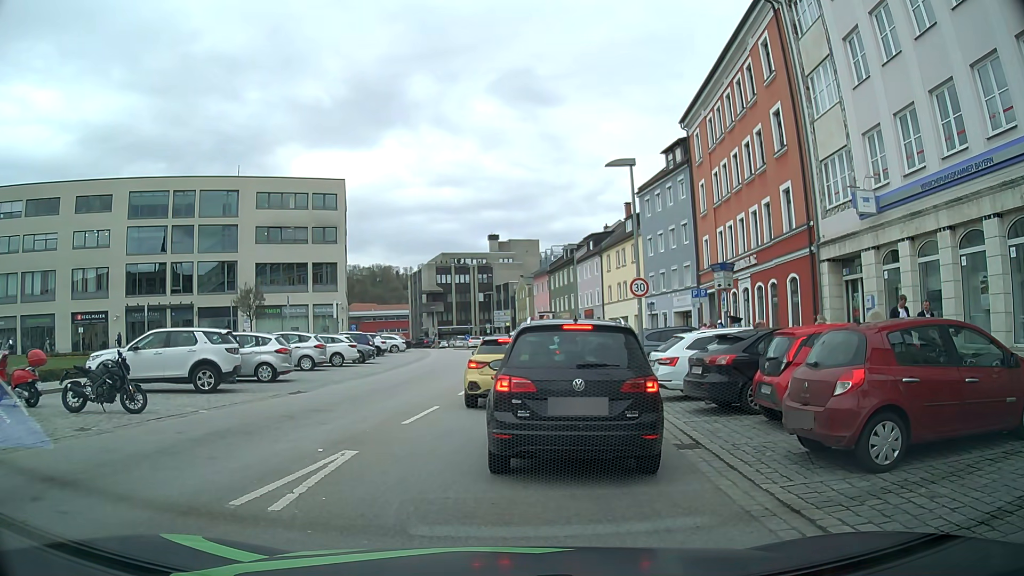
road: tertiary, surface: asphalt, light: Day
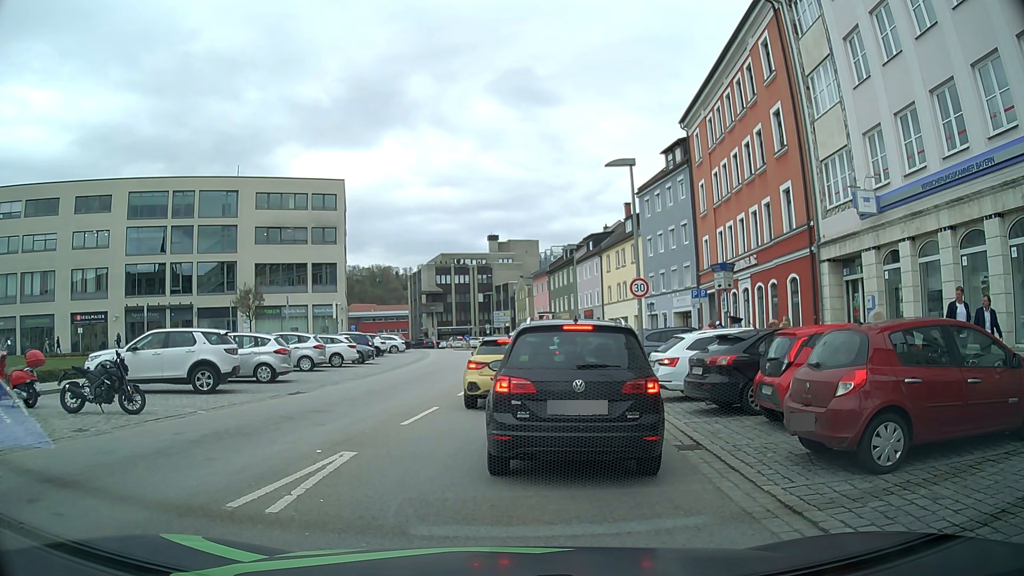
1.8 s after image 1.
(0.0, +0.1) m; 0°
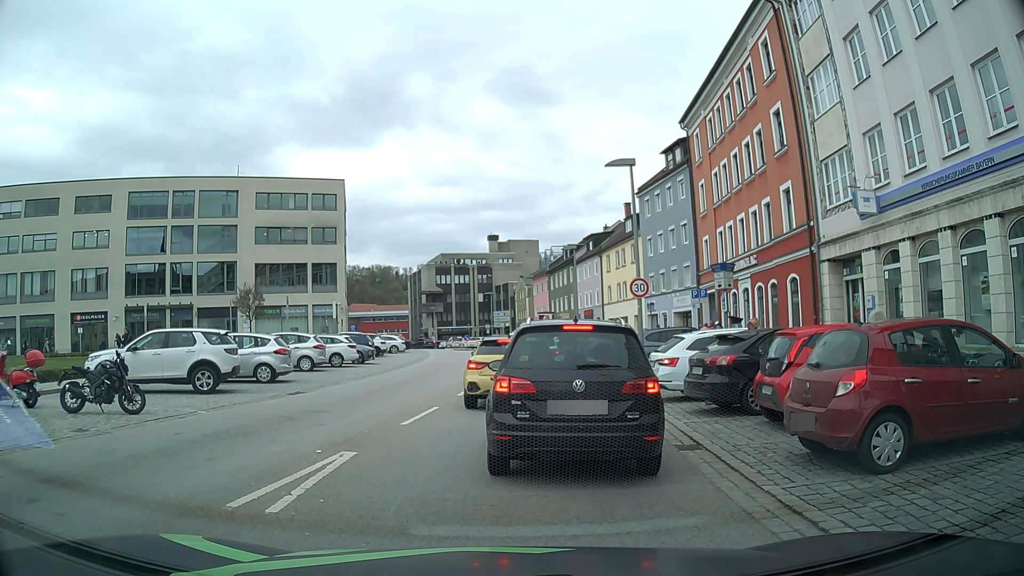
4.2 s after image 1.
(0.0, 0.0) m; 0°
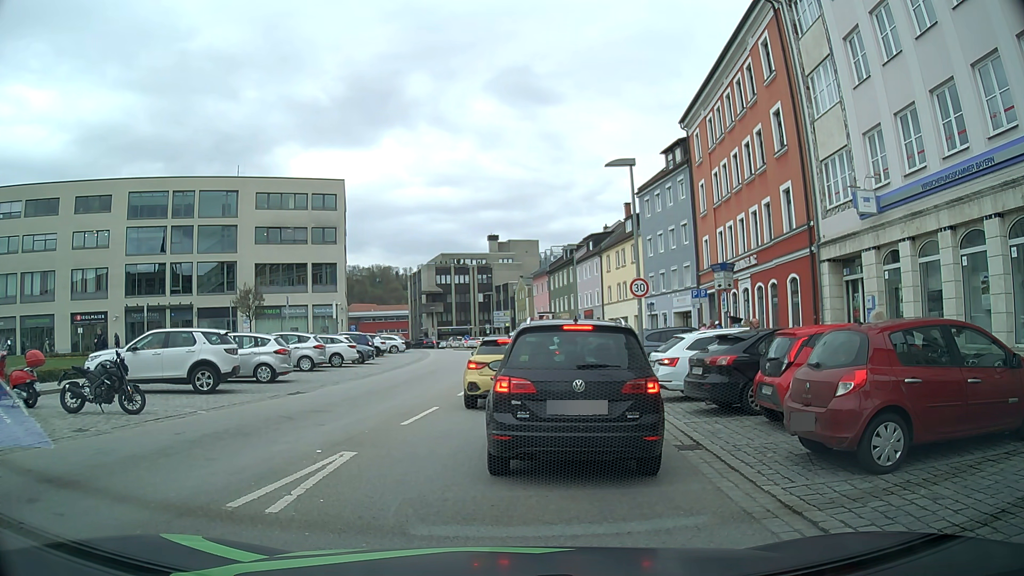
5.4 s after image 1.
(0.0, 0.0) m; 0°
